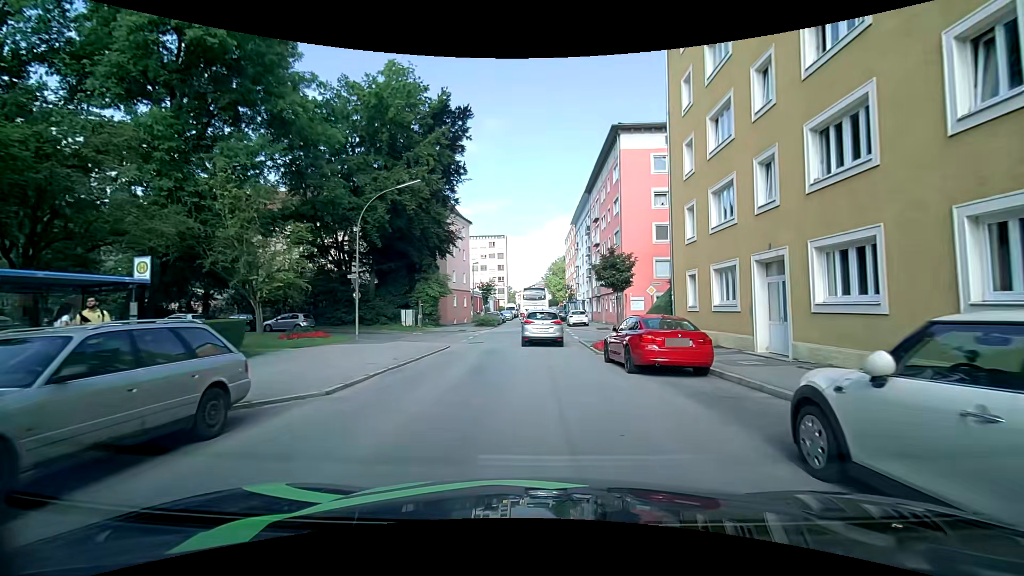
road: tertiary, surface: asphalt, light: Day
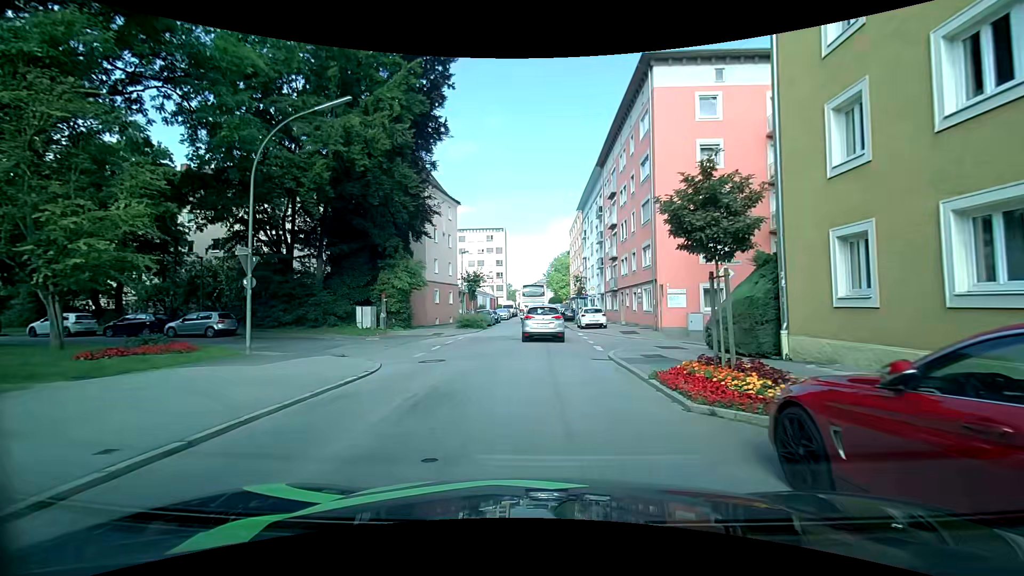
(-0.2, +10.7) m; -2°
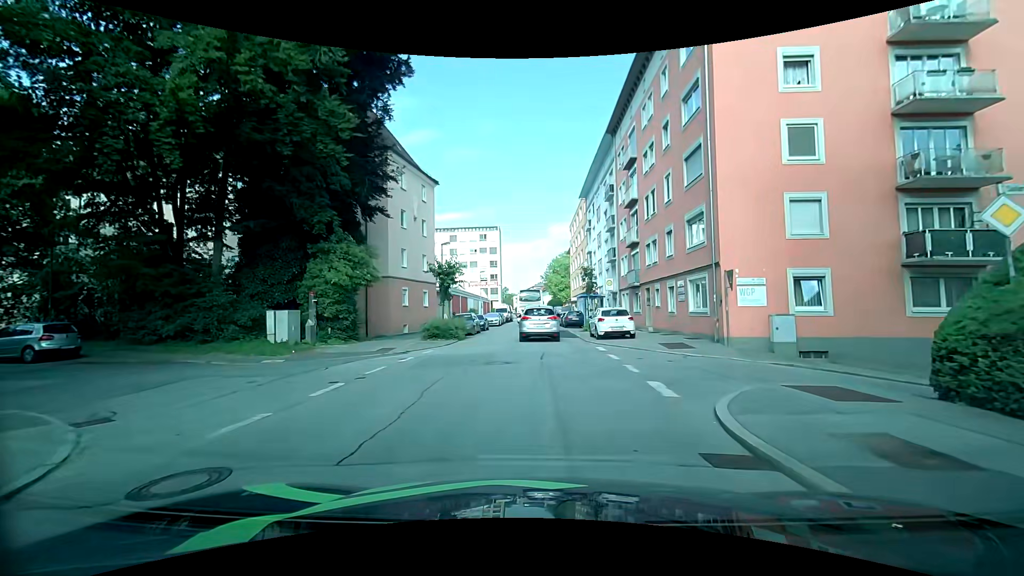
(+0.2, +10.2) m; +1°
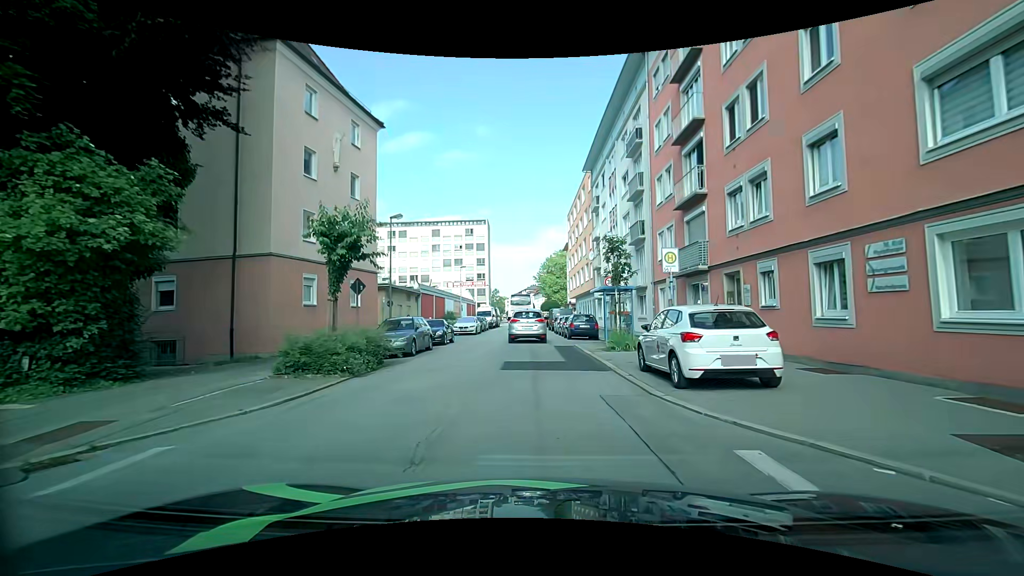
(+0.1, +14.0) m; +1°
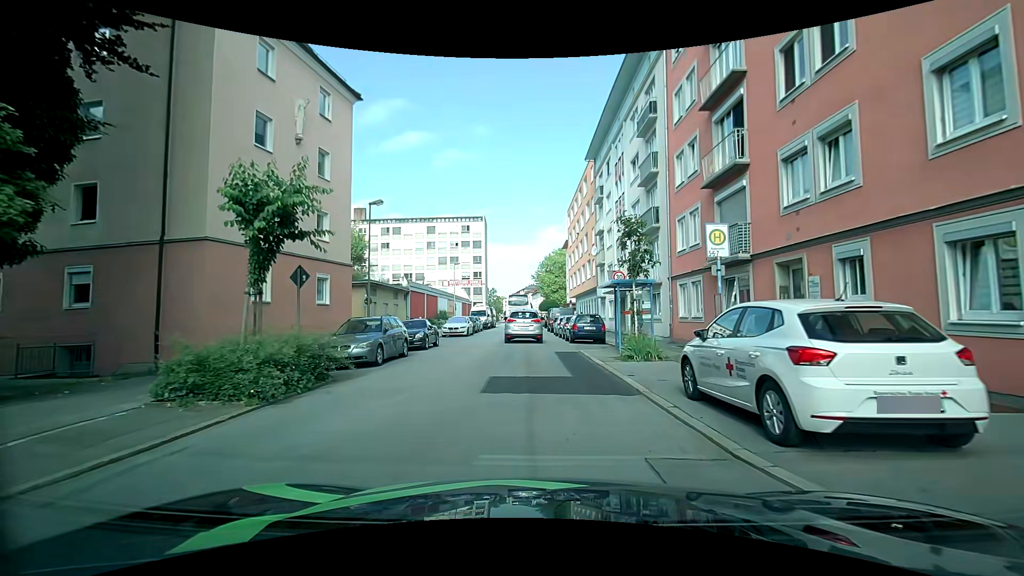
(0.0, +3.7) m; 0°
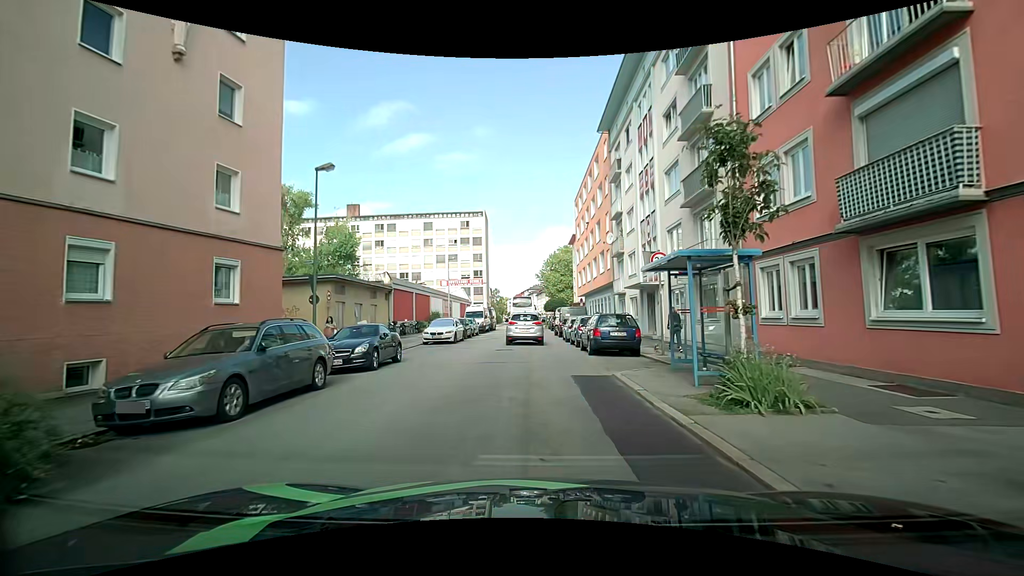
(0.0, +7.2) m; +1°
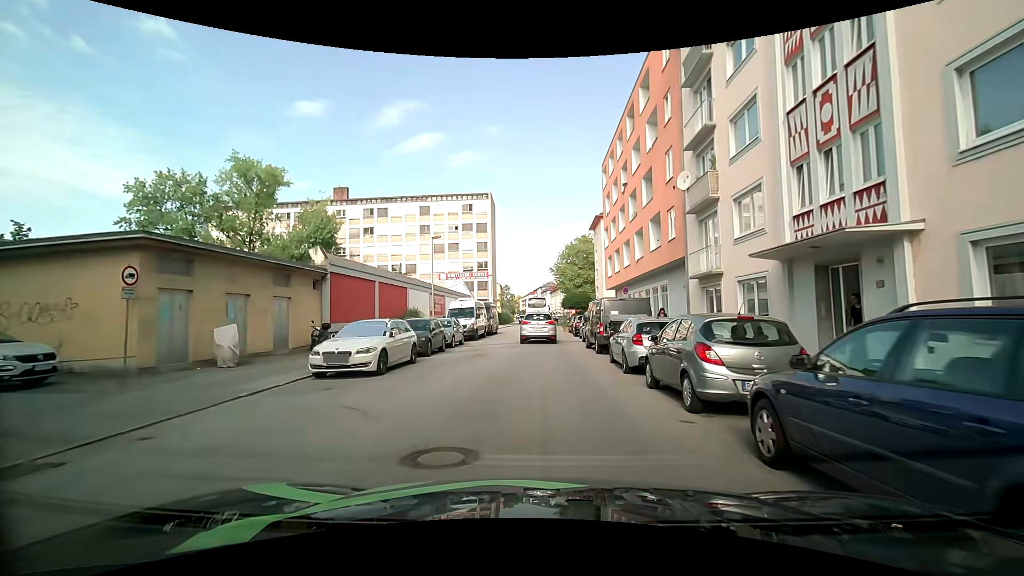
(-0.4, +15.4) m; -2°
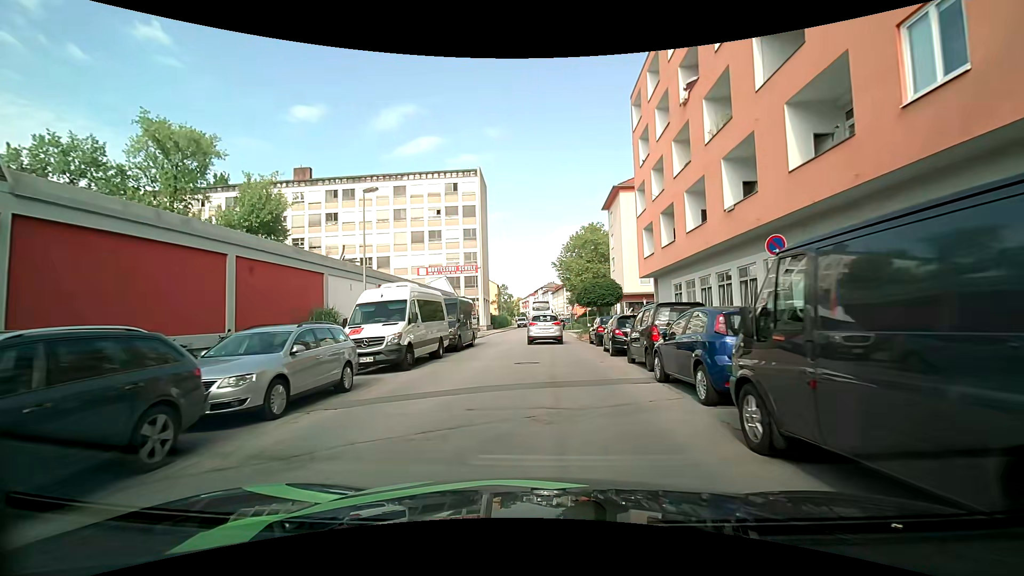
(+0.2, +16.6) m; -1°
(0, +10) (0, +20) (0, +30) (+1, +40) (+1, +50) (+1, +60) (+1, +70) (+1, +80) (+1, +90) (+2, +100) m
